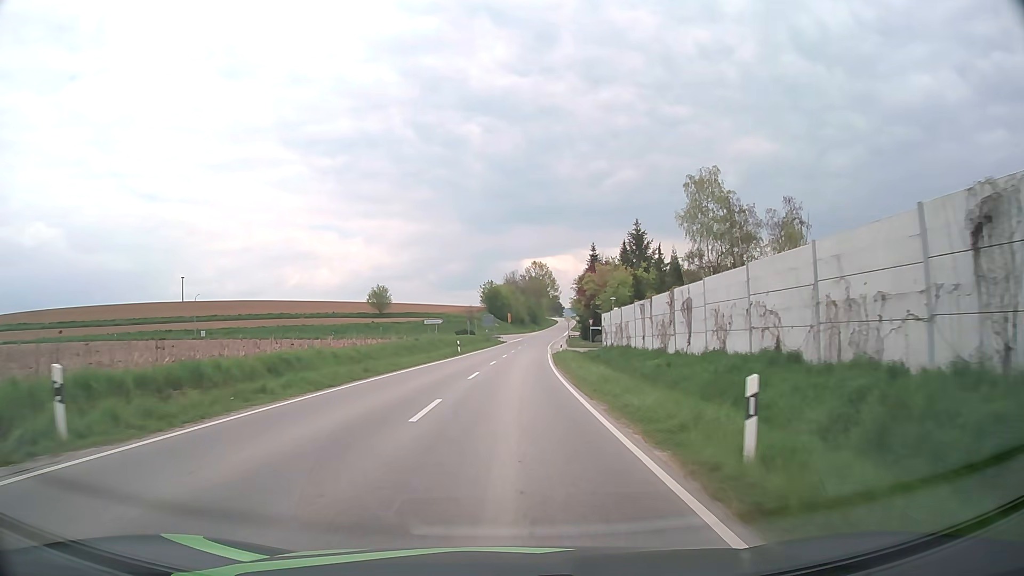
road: secondary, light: Day
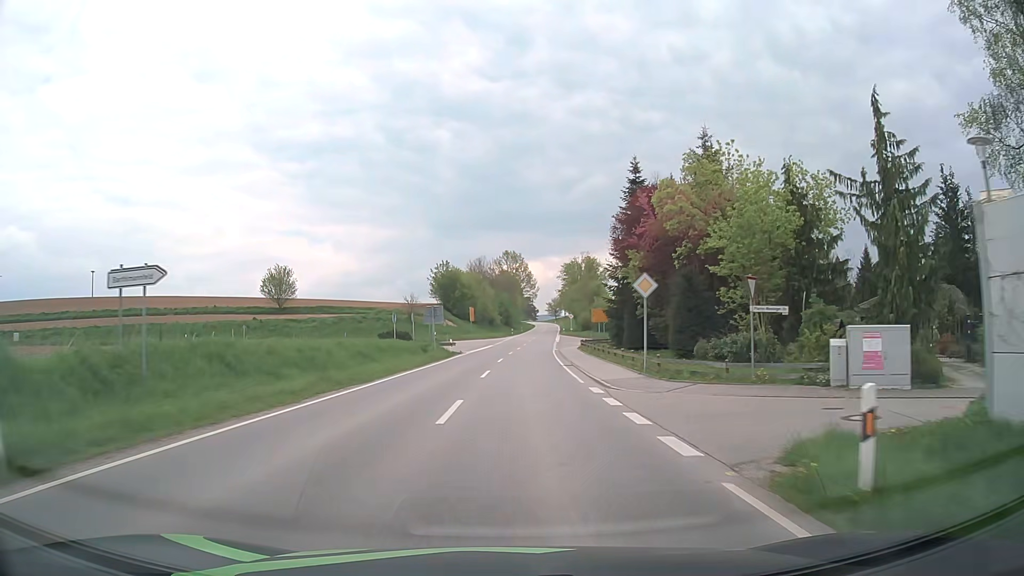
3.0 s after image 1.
(+0.7, +48.1) m; +3°
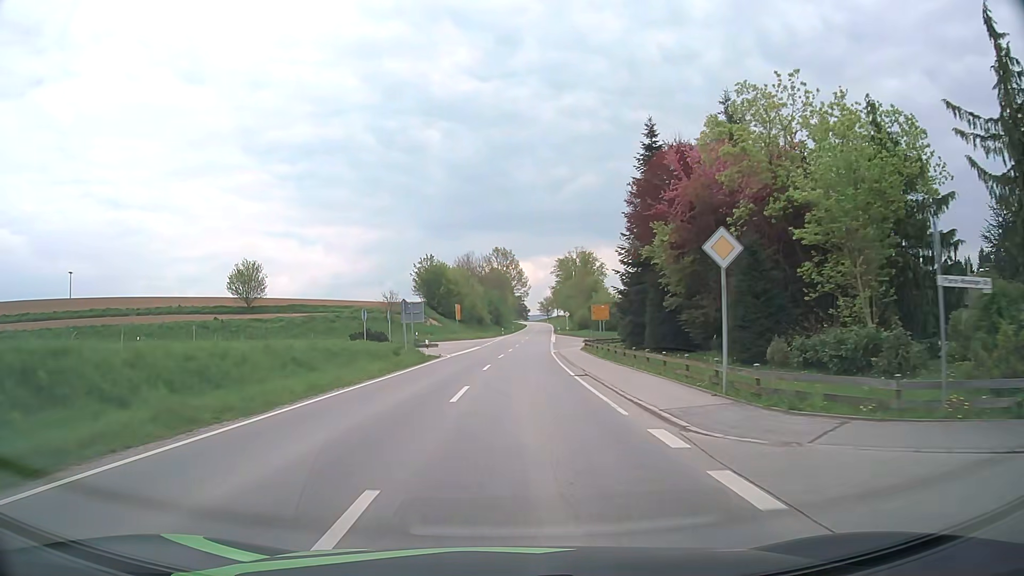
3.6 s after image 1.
(+0.1, +8.7) m; +1°
(0, +10) (0, +20) (0, +30) (+1, +40) (+2, +50) (+5, +59) (+11, +67) (+18, +74) (+26, +81) (+33, +87) m
